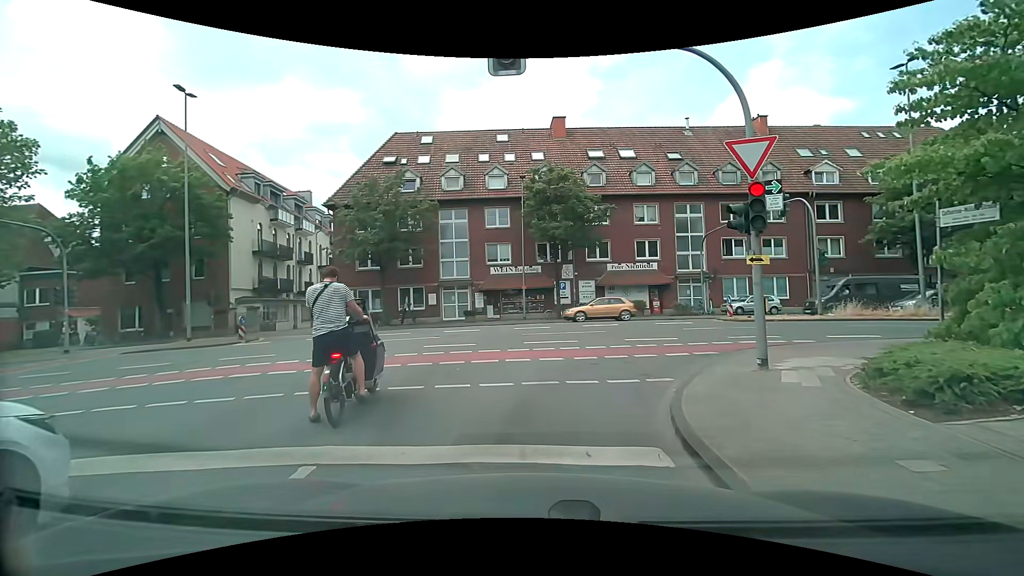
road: residential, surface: asphalt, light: Day
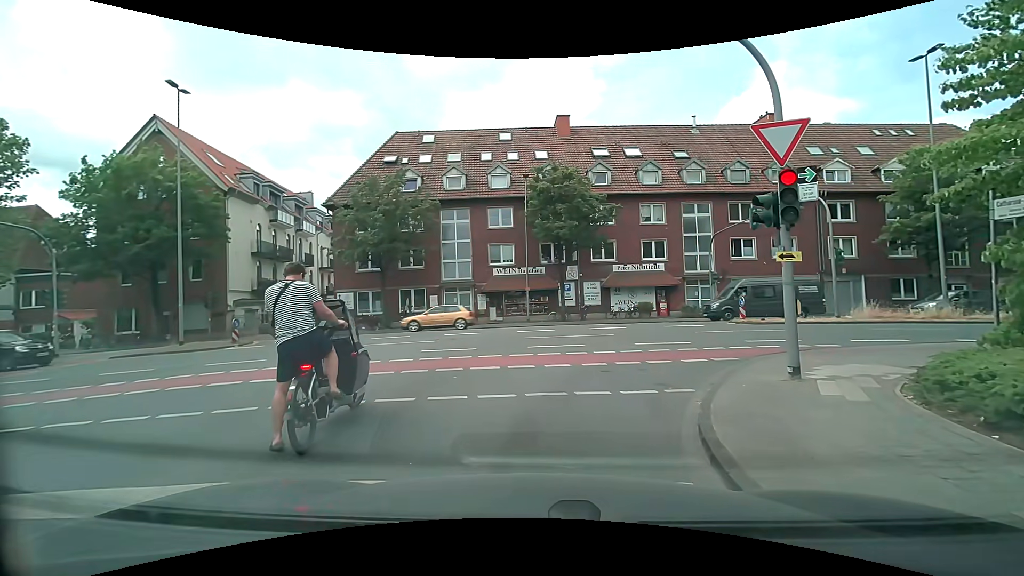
(0.0, +0.8) m; +1°
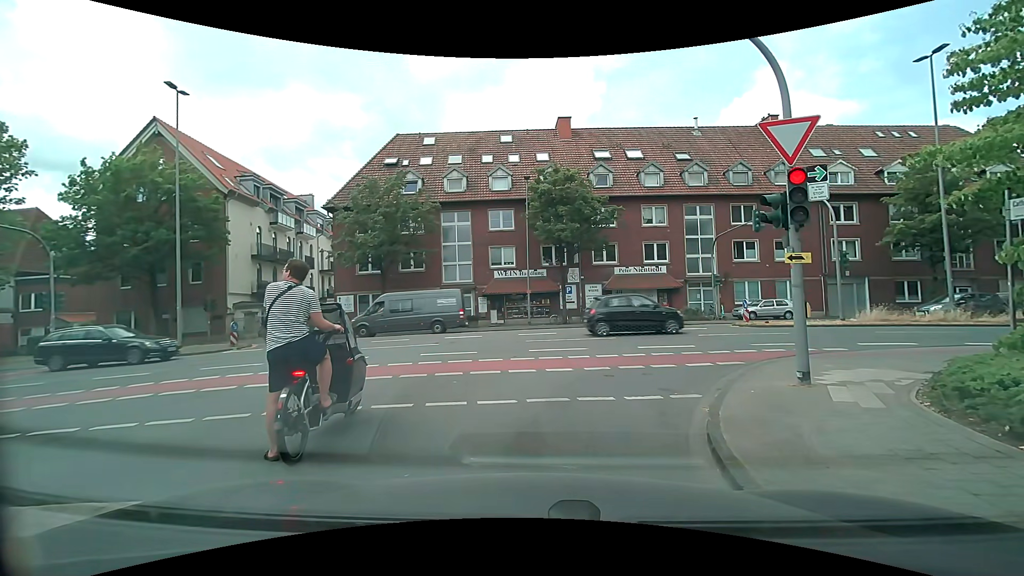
(0.0, +0.3) m; 0°
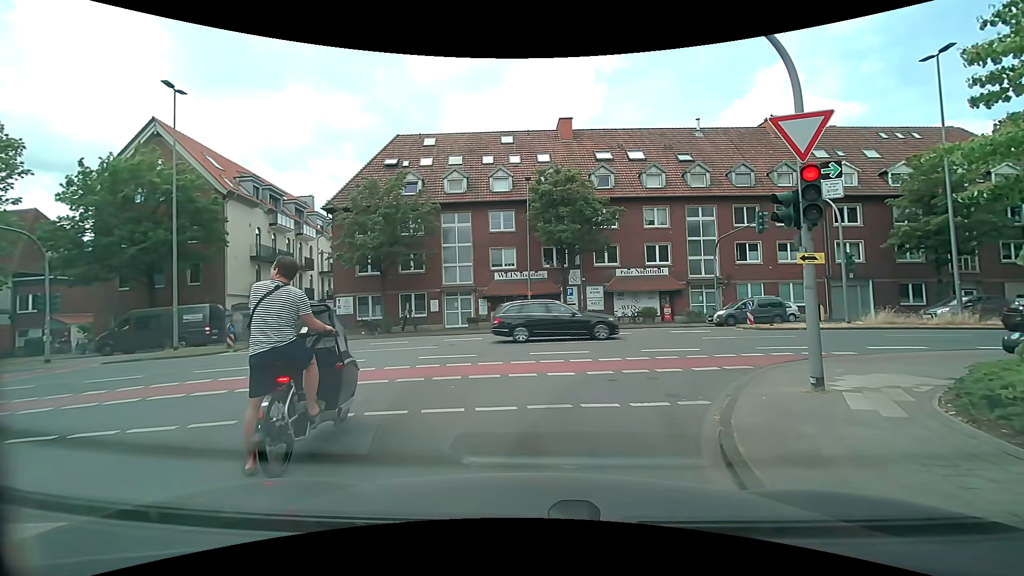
(0.0, +0.3) m; 0°
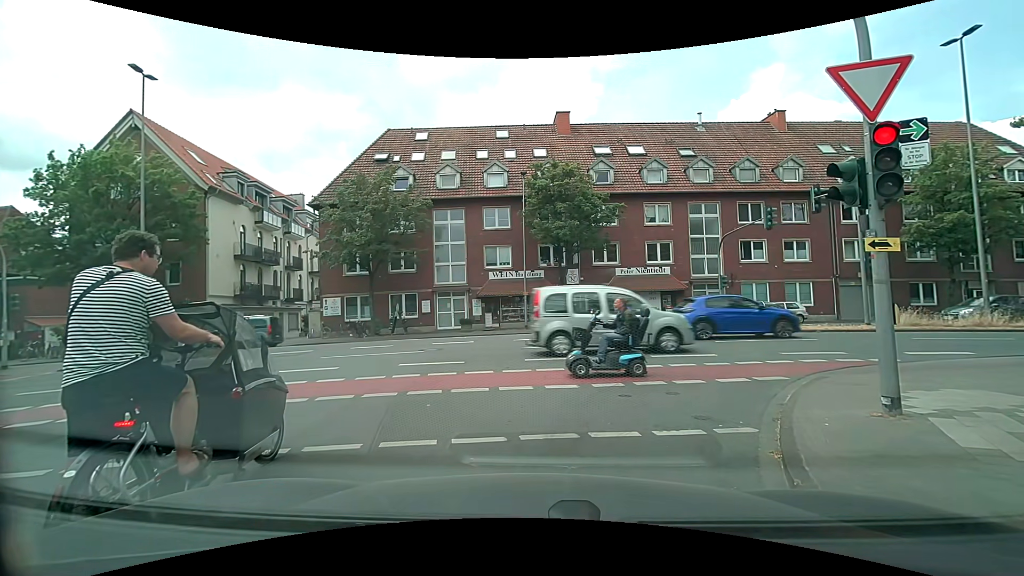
(0.0, +1.6) m; 0°
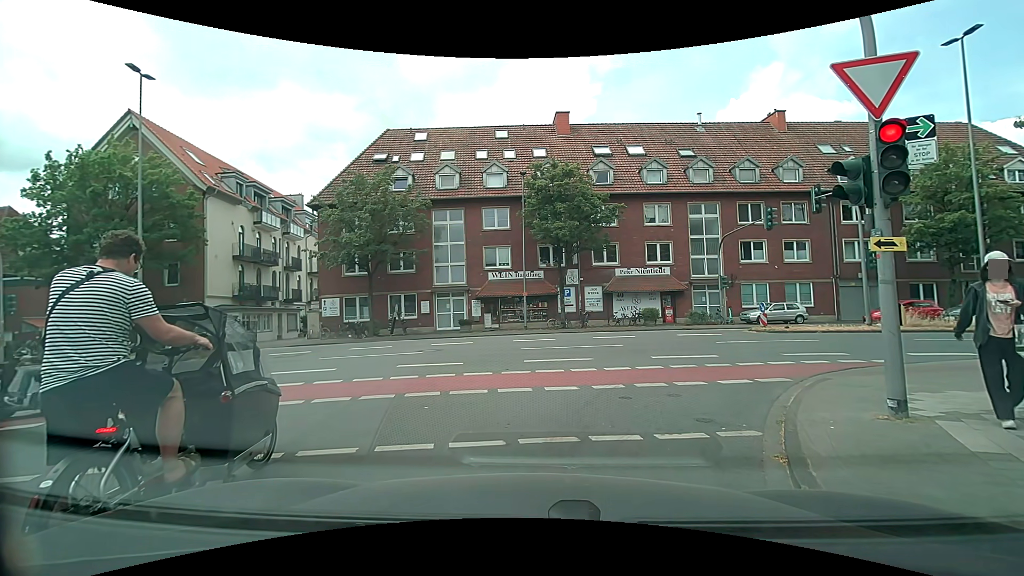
(0.0, +0.1) m; 0°
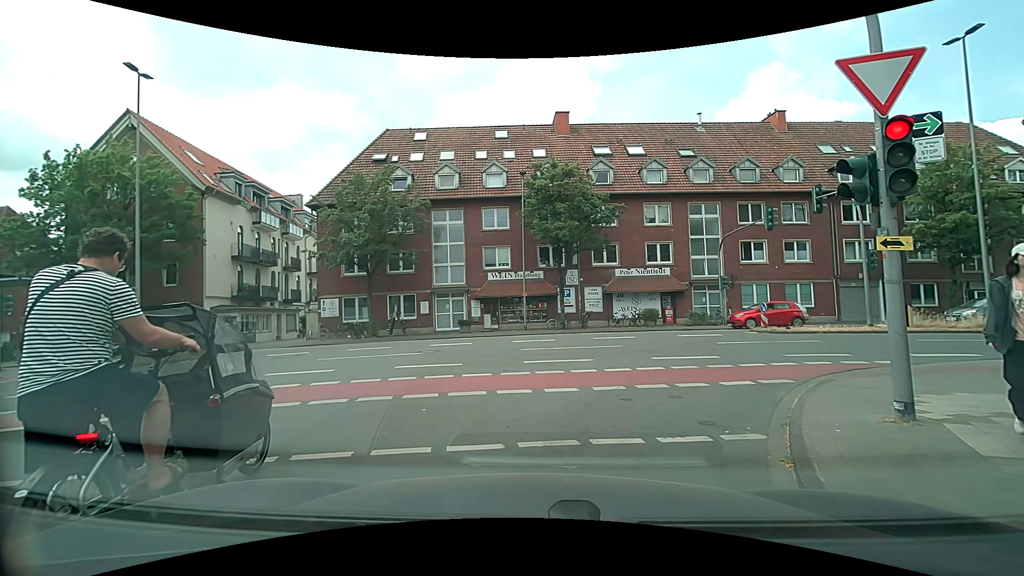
(0.0, +0.1) m; 0°
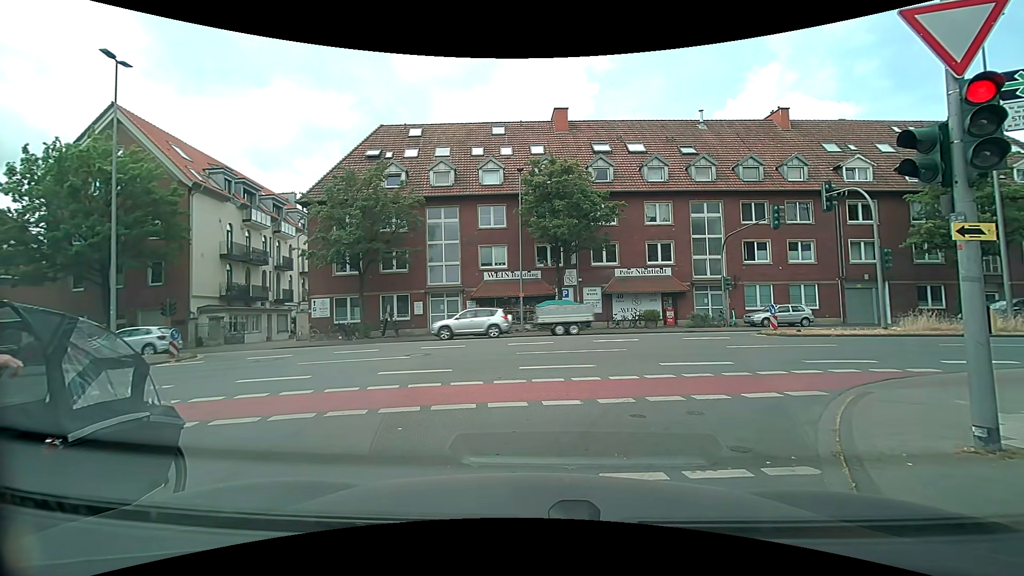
(0.0, +1.1) m; 0°
